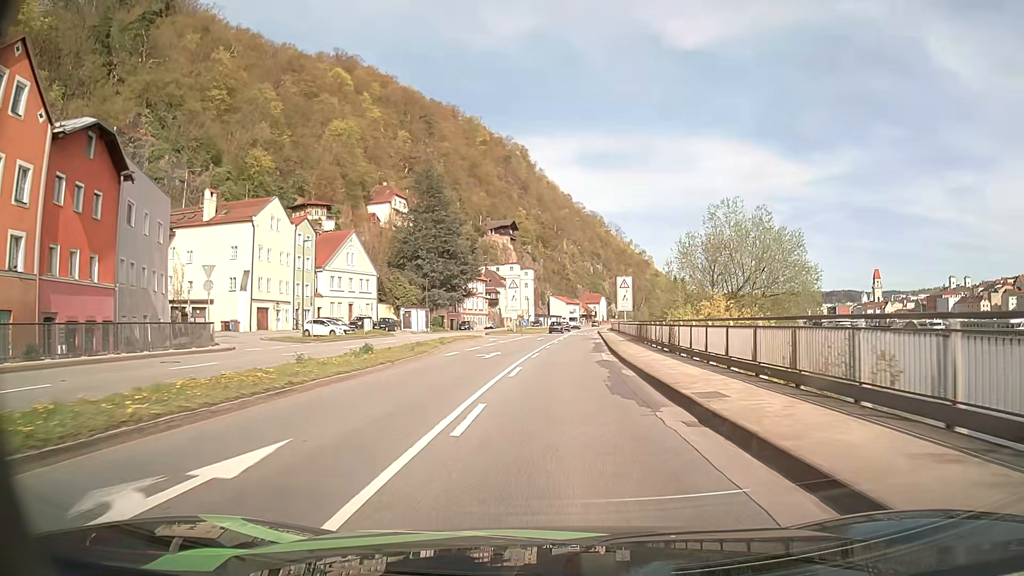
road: primary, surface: asphalt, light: Day
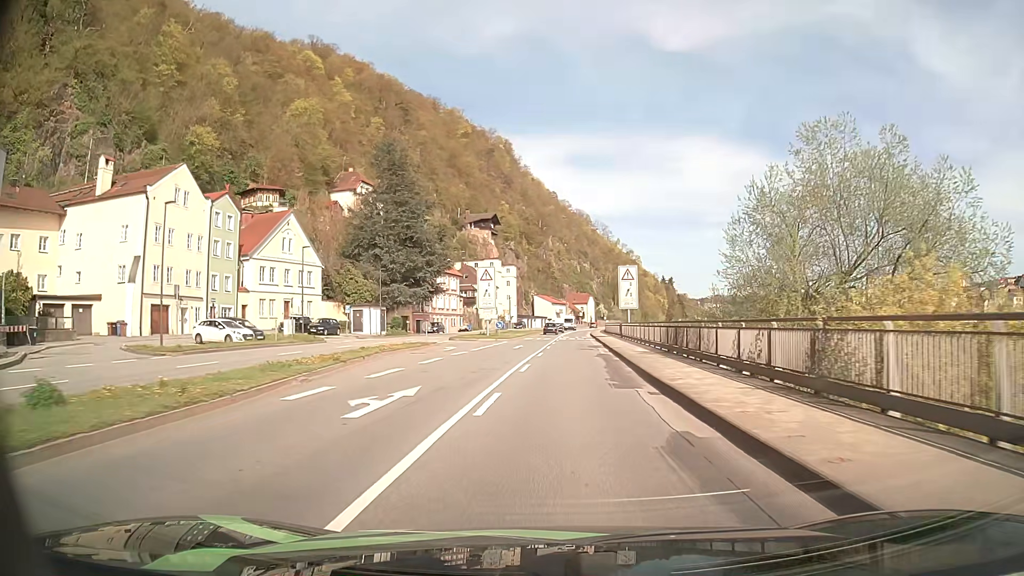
(+0.1, +16.0) m; +1°
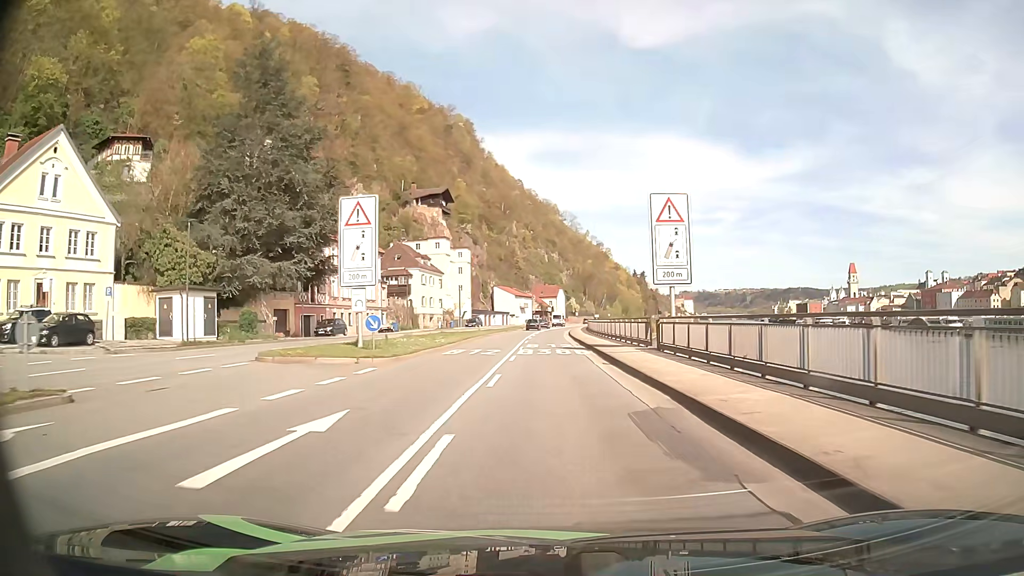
(+0.9, +32.1) m; +3°
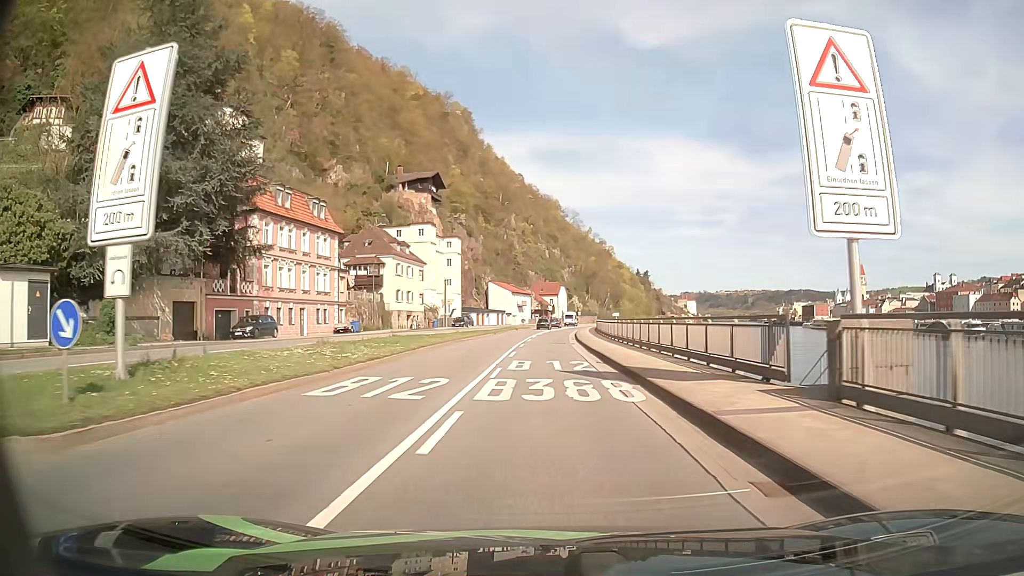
(0.0, +16.0) m; 0°
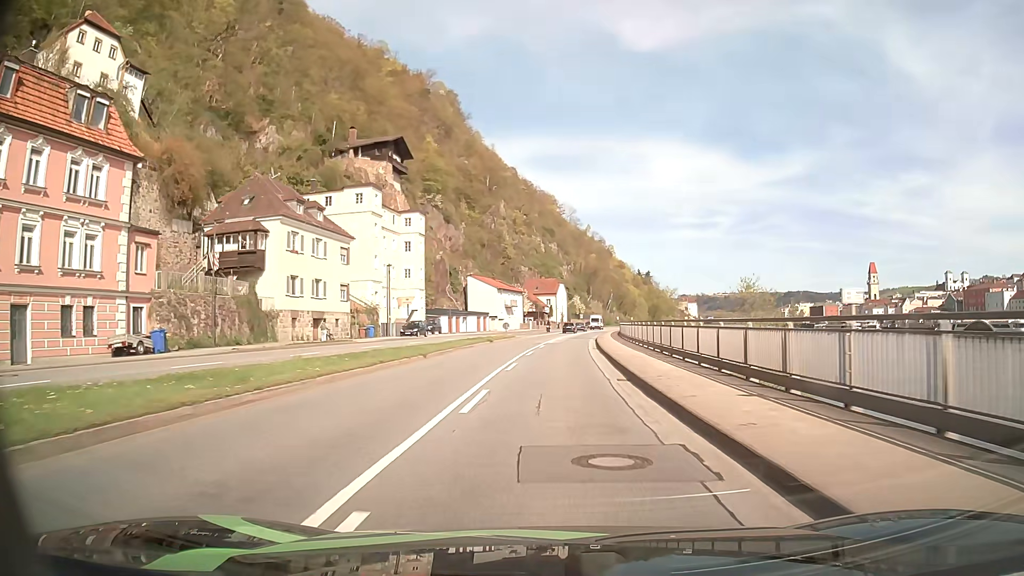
(-0.3, +32.3) m; 0°
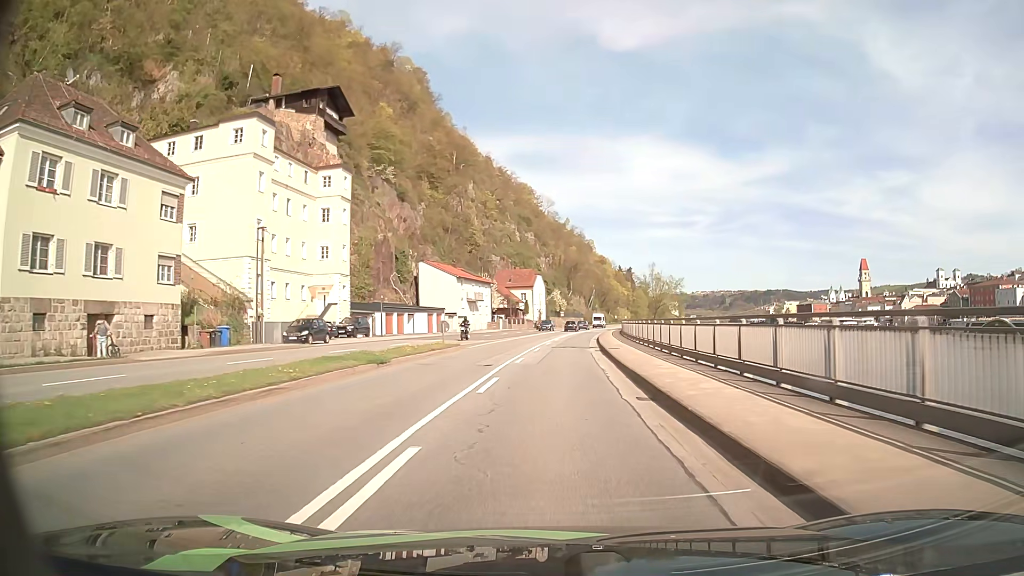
(+0.3, +24.6) m; +2°
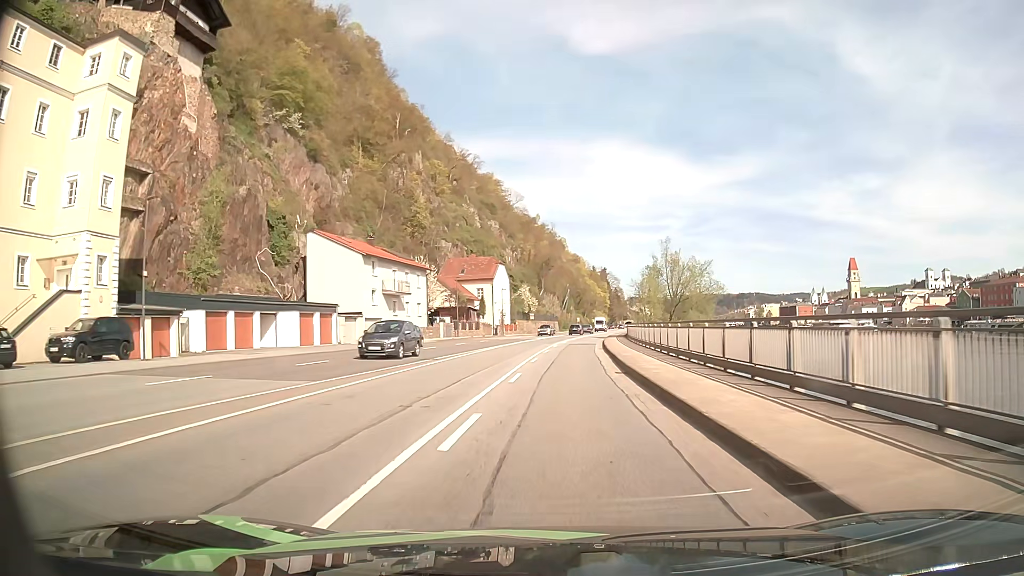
(+0.8, +32.8) m; +3°
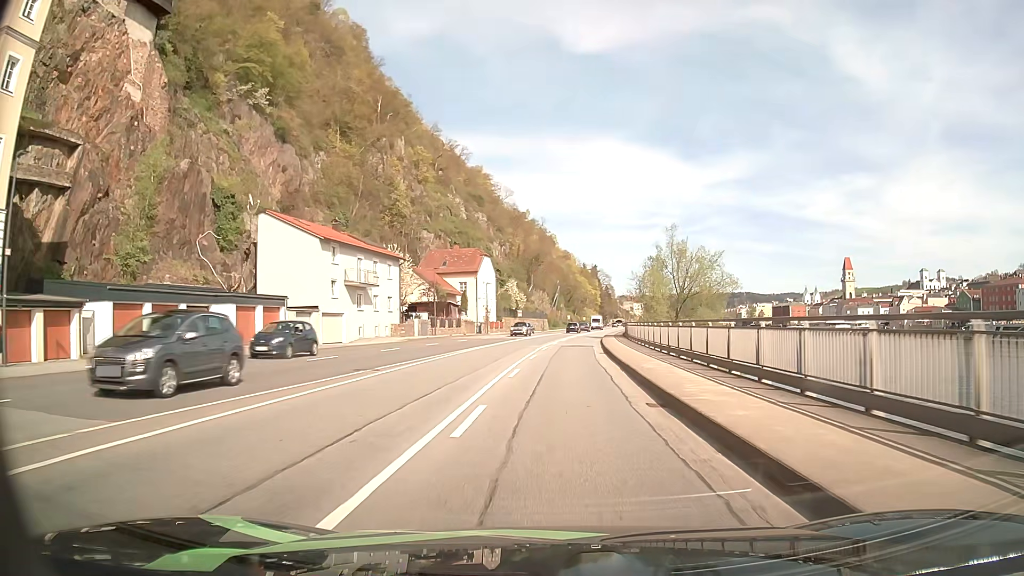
(+0.1, +8.1) m; +1°
(0, +10) (0, +20) (+1, +30) (+1, +40) (+2, +50) (+3, +60) (+4, +70) (+5, +80) (+6, +90) (+8, +100) m
